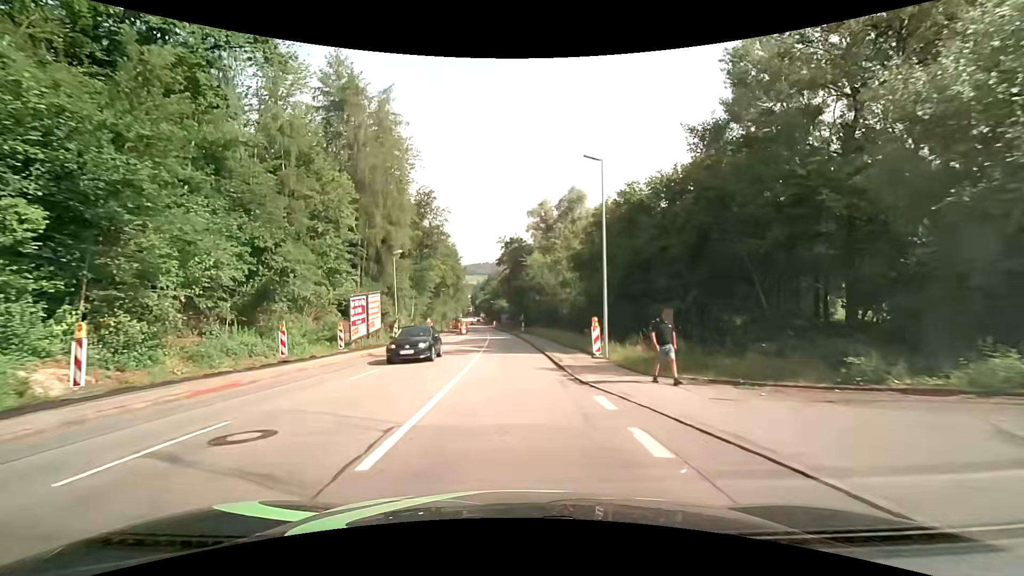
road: tertiary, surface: asphalt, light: Day
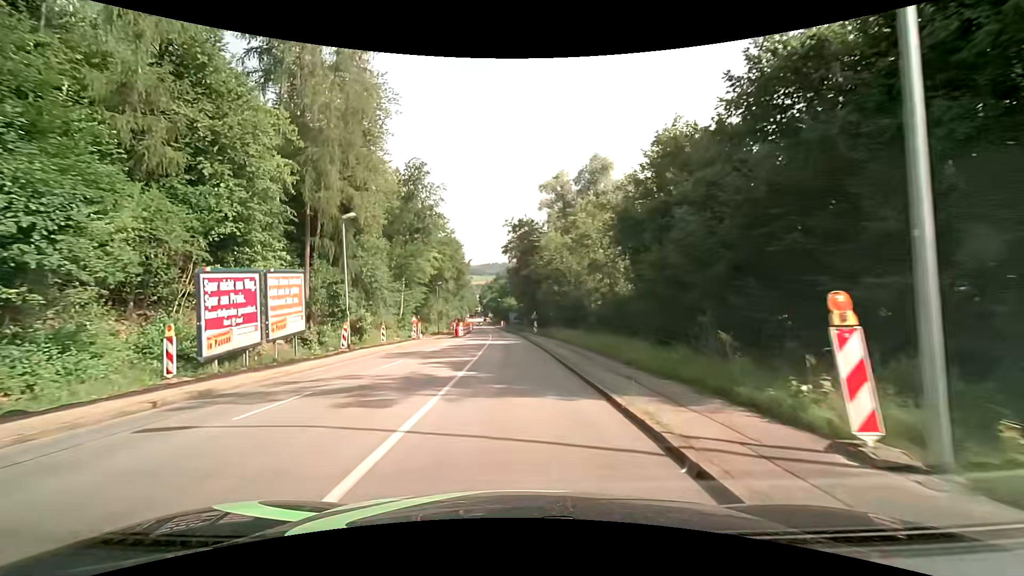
(-0.1, +15.0) m; -1°
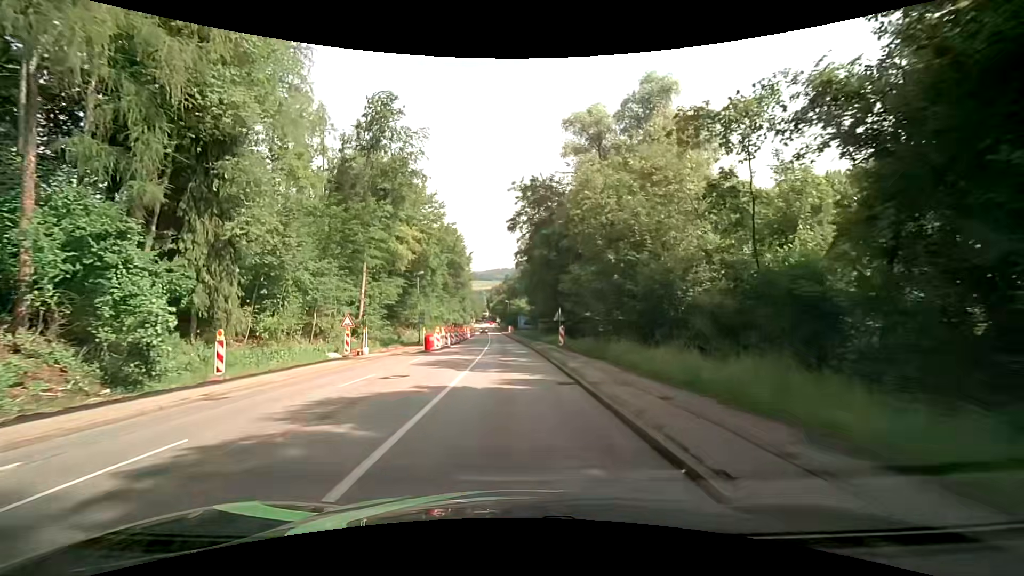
(-0.2, +22.4) m; -1°
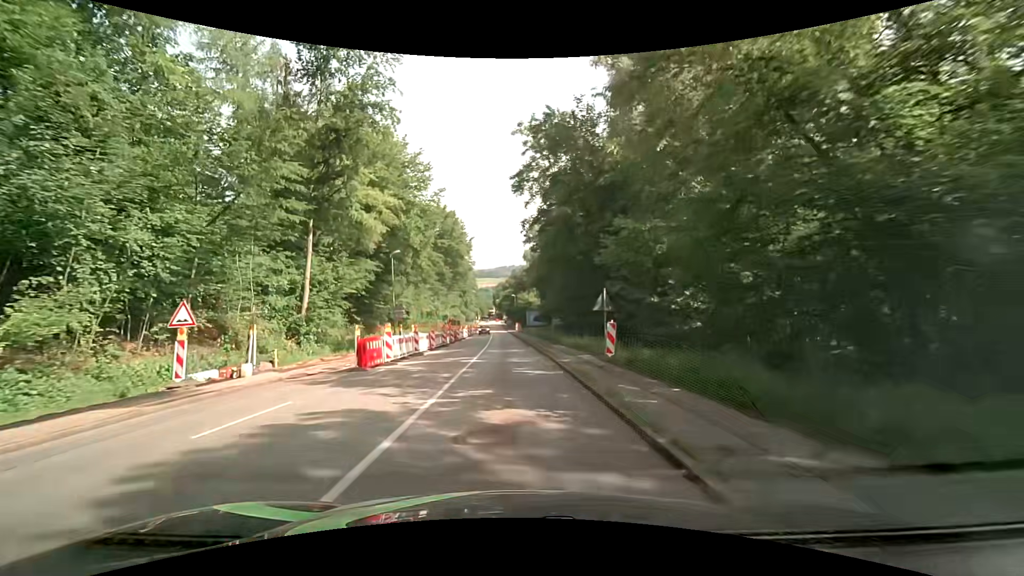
(-0.2, +14.7) m; -1°
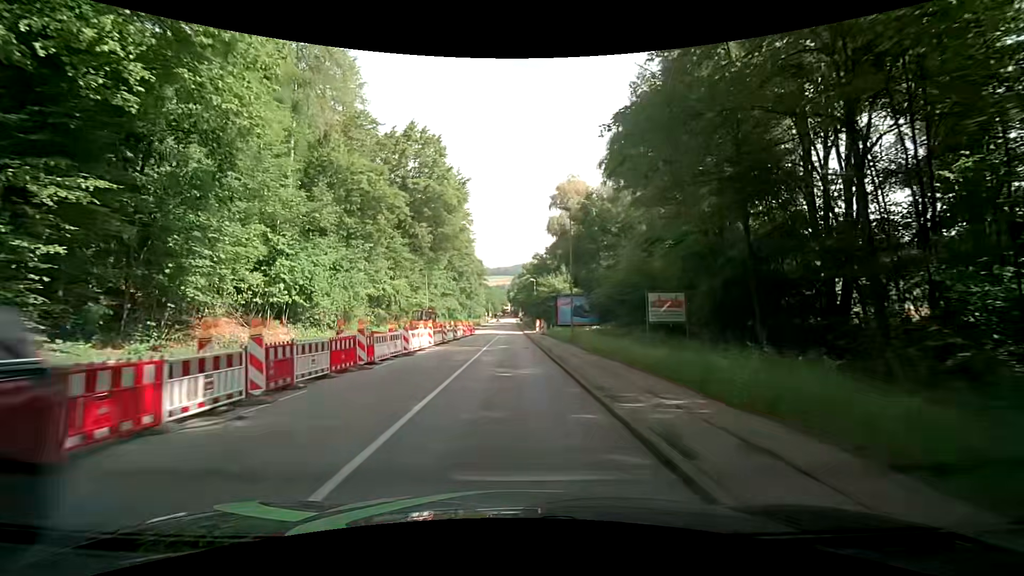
(-0.9, +36.5) m; -2°
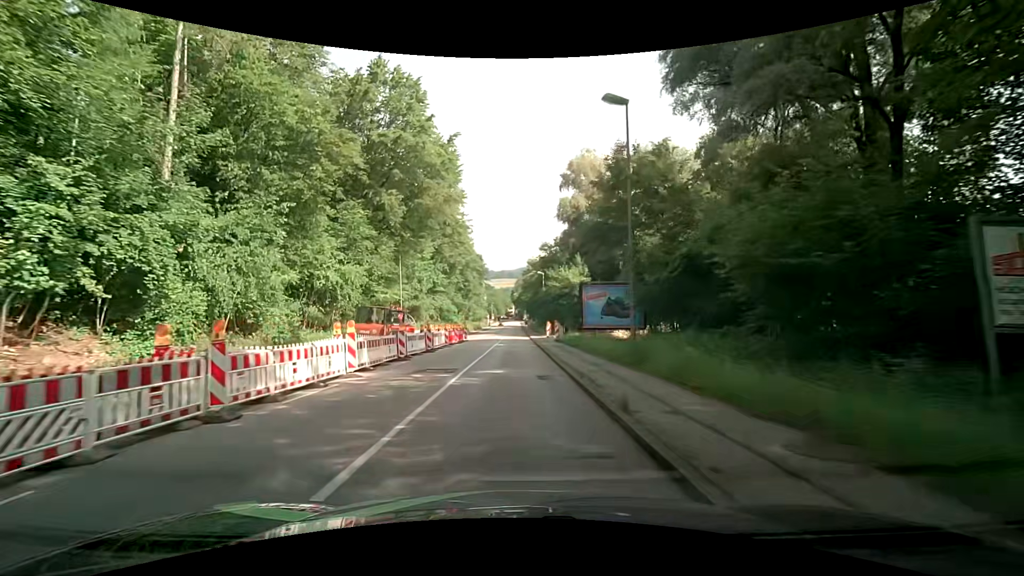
(-0.1, +14.5) m; 0°
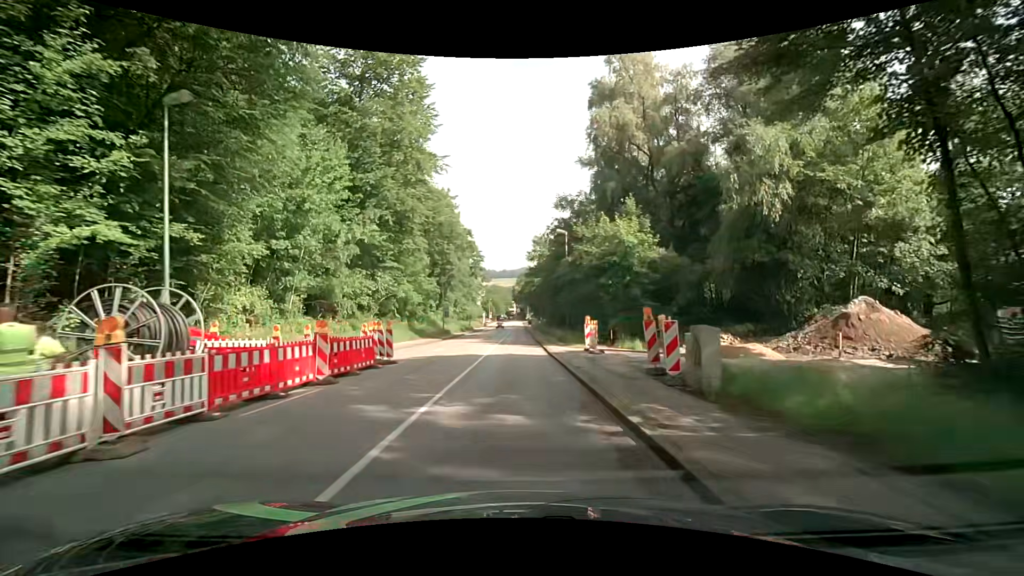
(-0.5, +28.5) m; 0°
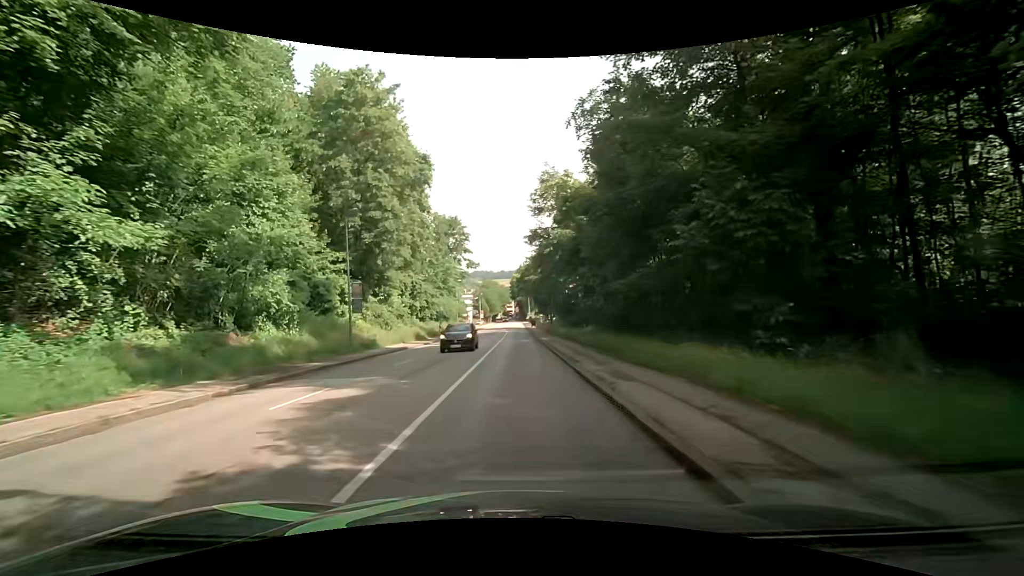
(-0.6, +35.3) m; -1°
